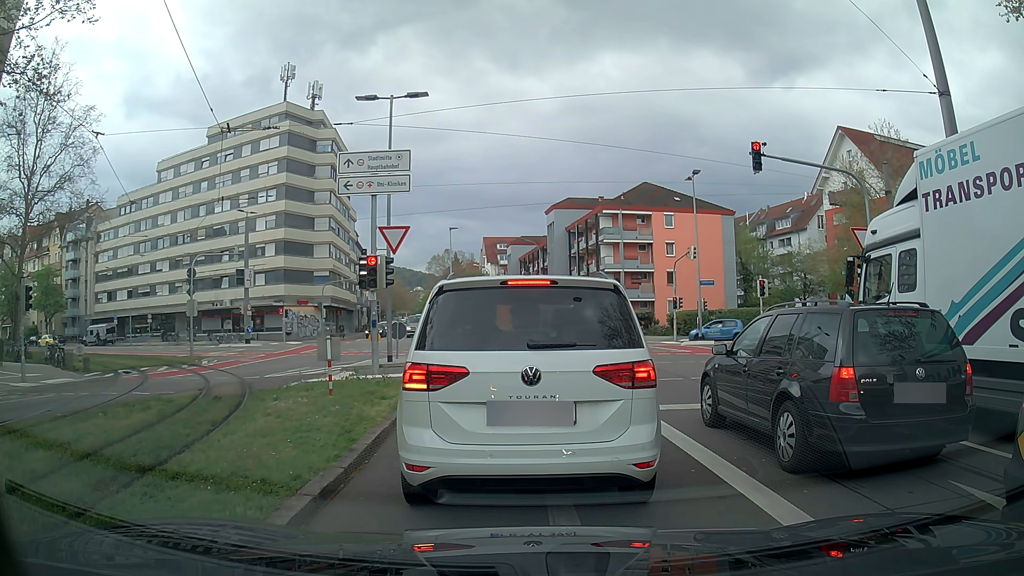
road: secondary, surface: asphalt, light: Day
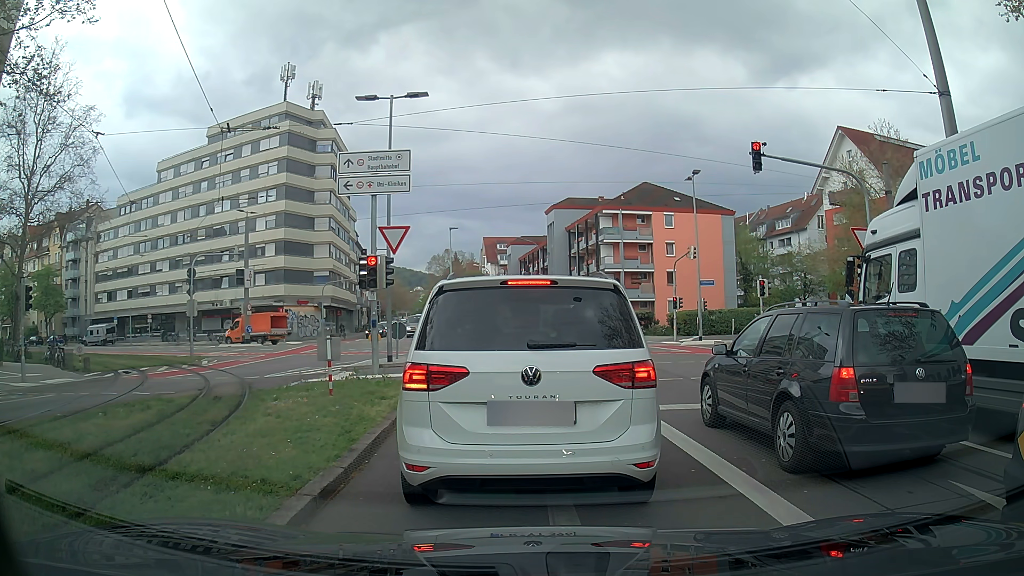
(0.0, 0.0) m; 0°
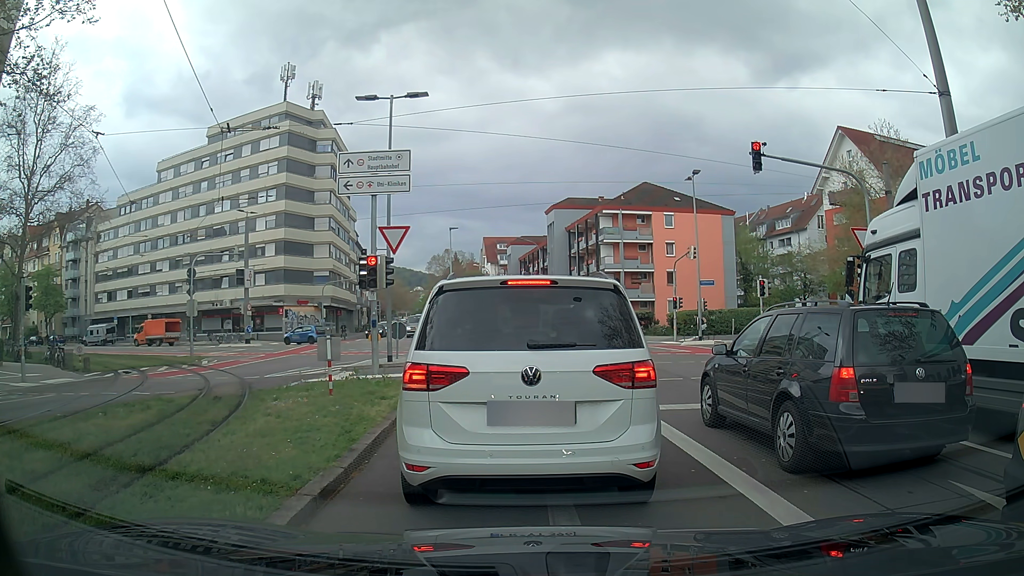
(0.0, 0.0) m; 0°
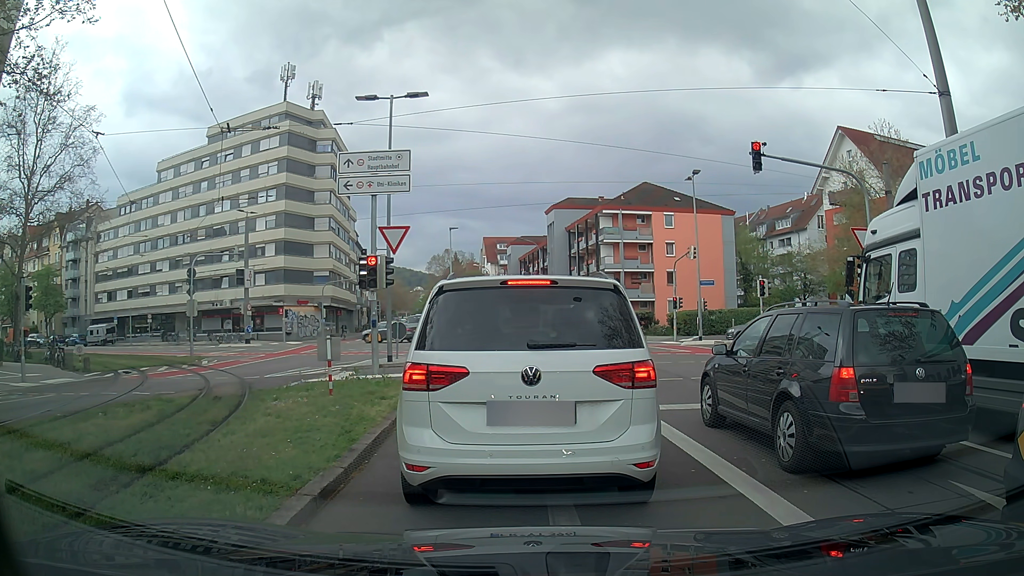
(0.0, 0.0) m; 0°
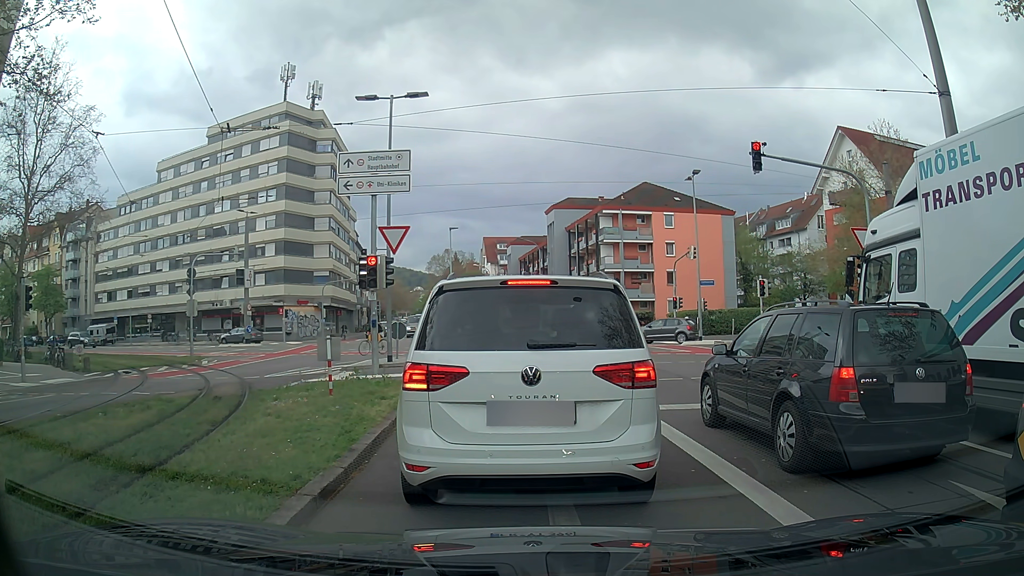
(0.0, 0.0) m; 0°
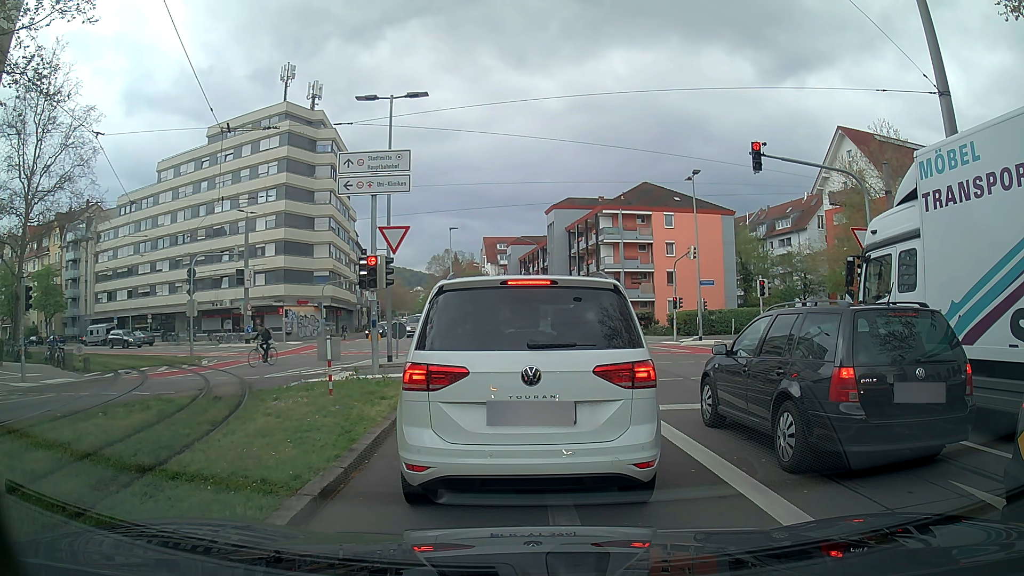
(0.0, 0.0) m; 0°
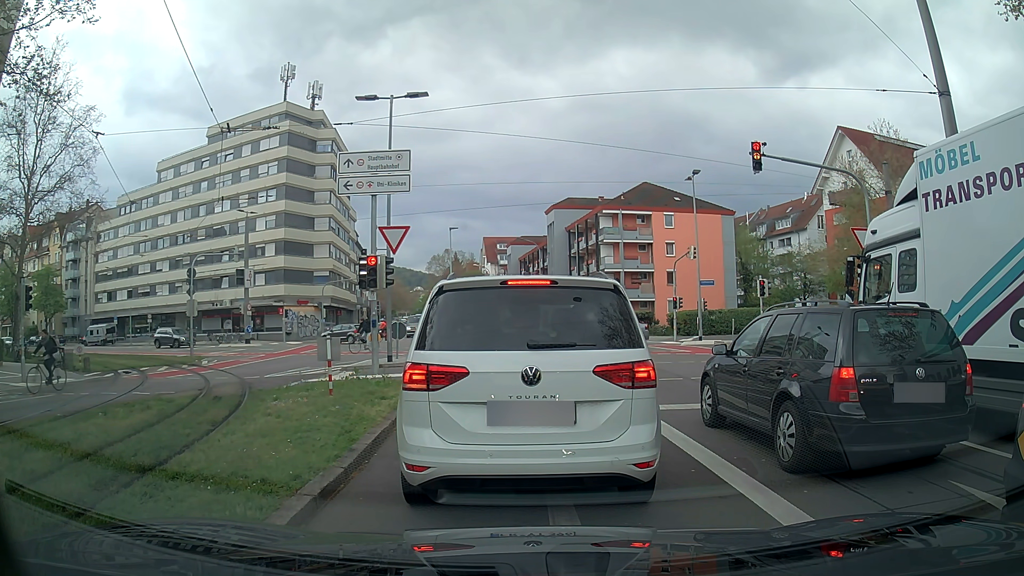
(0.0, 0.0) m; 0°
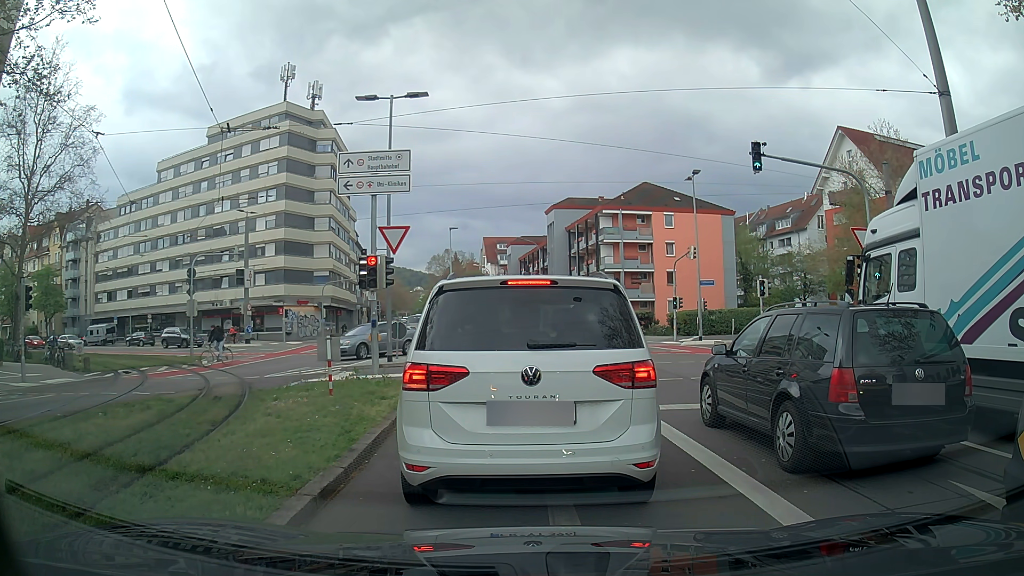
(0.0, 0.0) m; 0°
